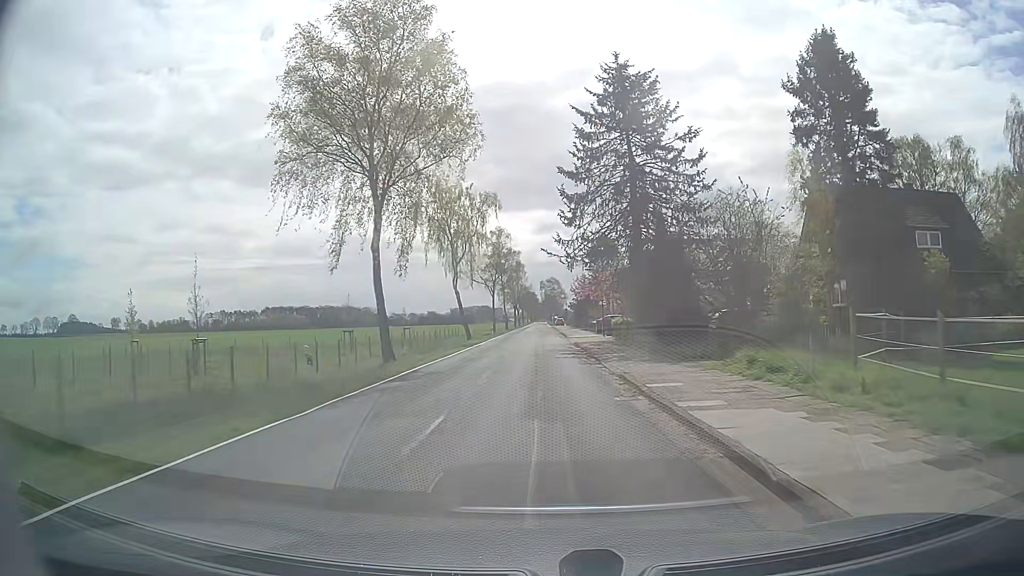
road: secondary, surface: asphalt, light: Day
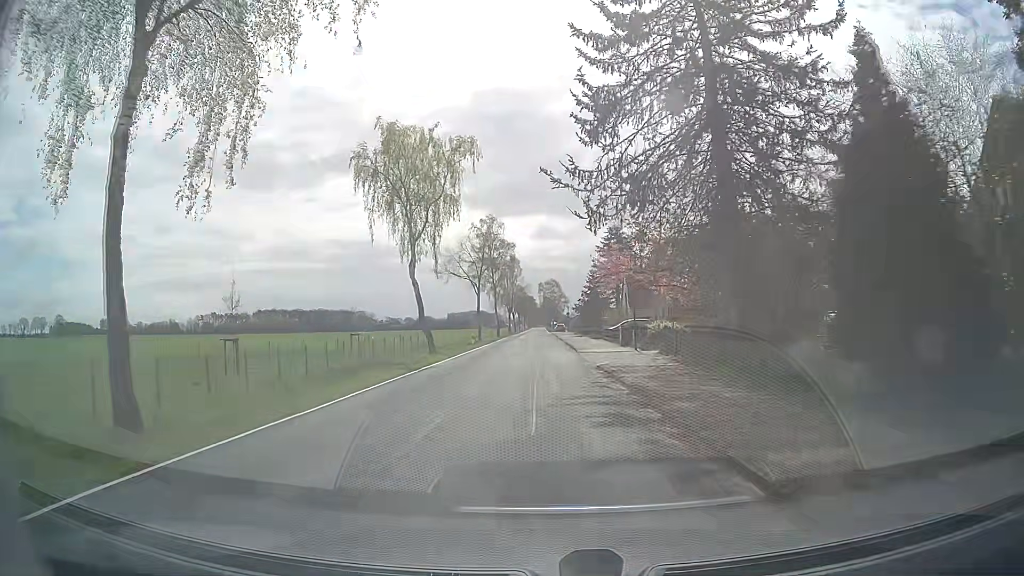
(0.0, +18.0) m; 0°
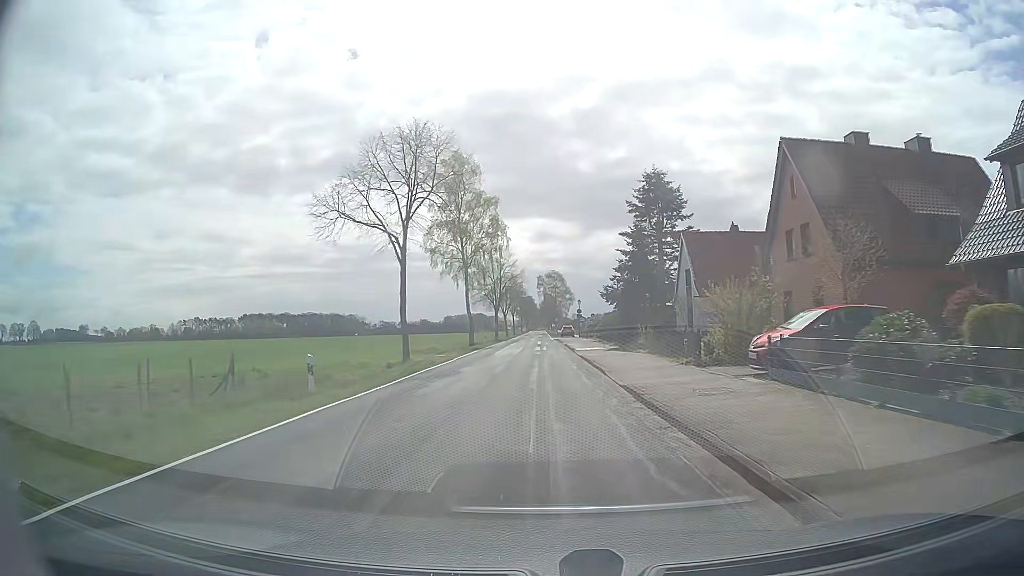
(0.0, +36.2) m; 0°
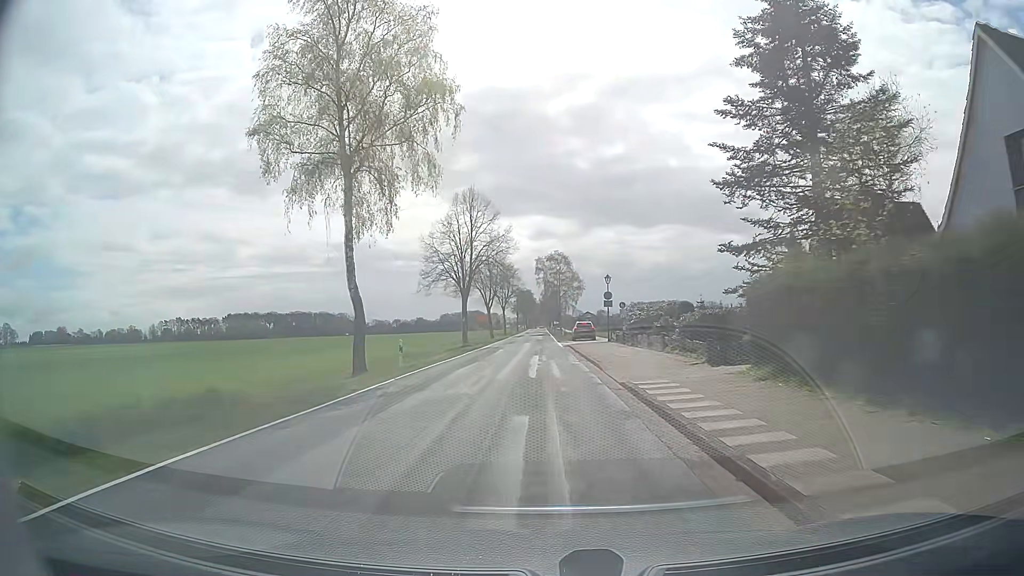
(+0.1, +36.8) m; 0°
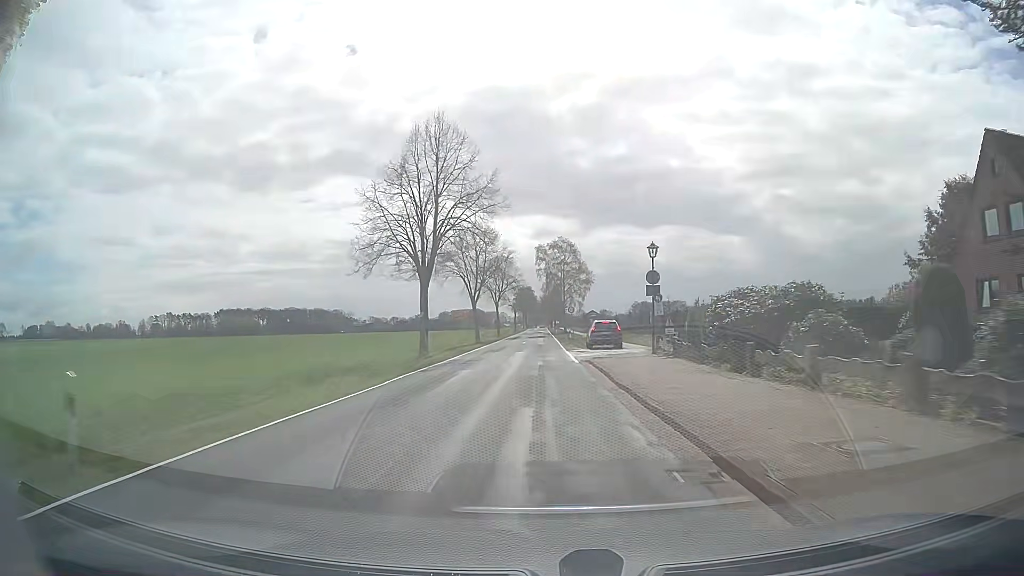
(0.0, +18.8) m; 0°
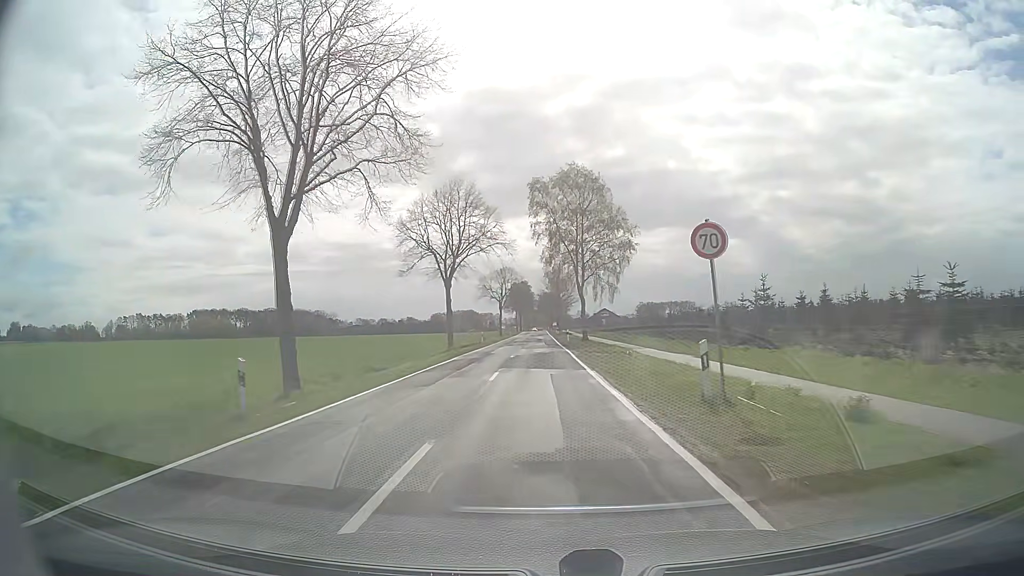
(-0.3, +48.6) m; 0°
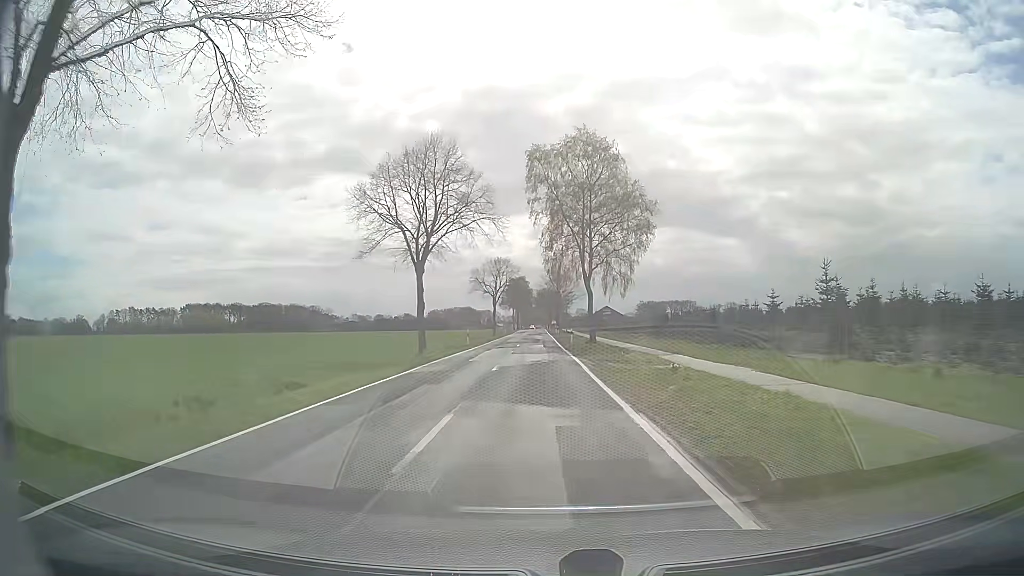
(0.0, +9.9) m; 0°
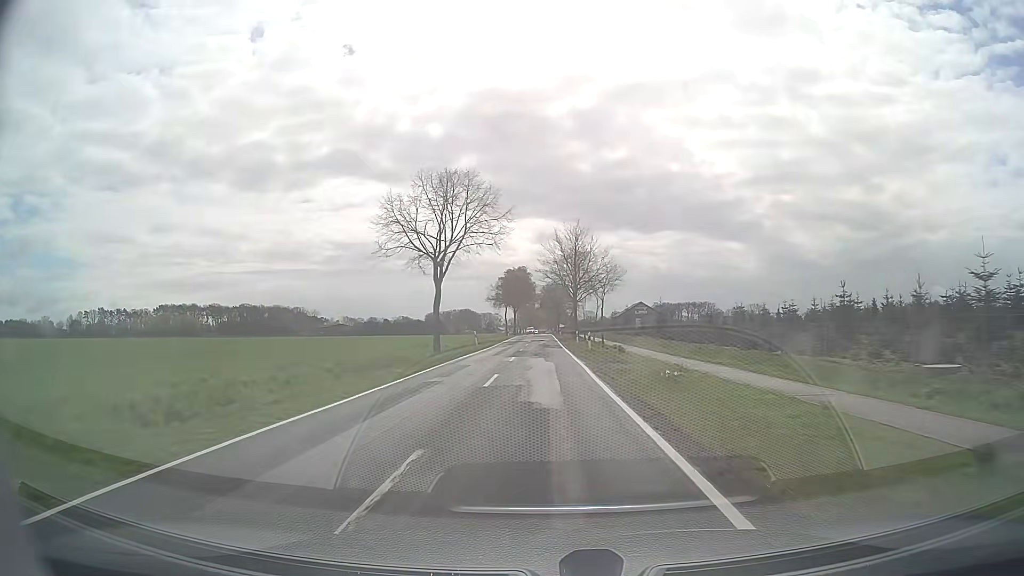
(-0.2, +51.0) m; 0°
(0, +10) (0, +20) (0, +30) (0, +40) (0, +50) (0, +60) (0, +70) (0, +80) (0, +90) (+1, +100) m
